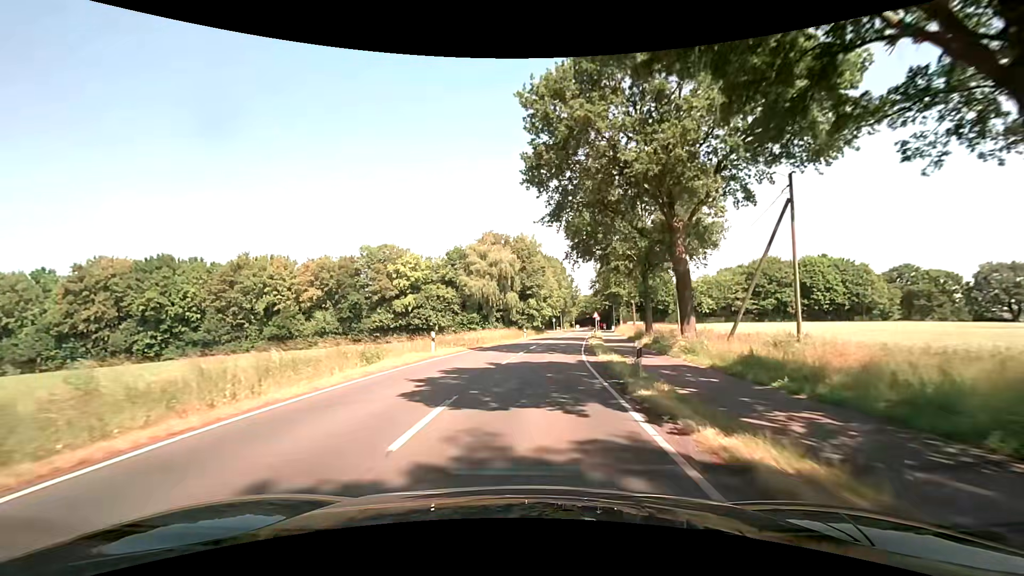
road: secondary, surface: asphalt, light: Day
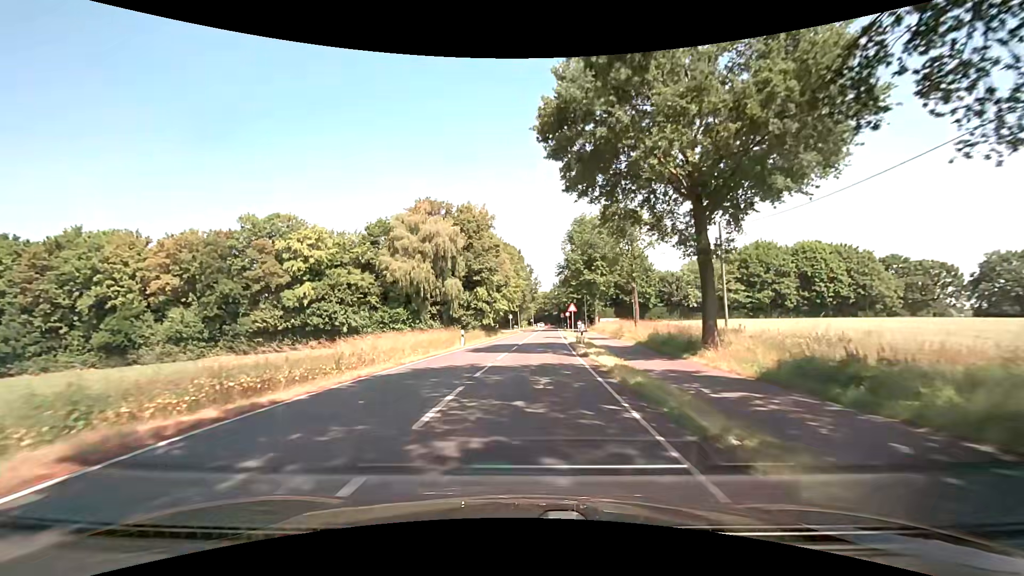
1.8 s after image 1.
(+1.1, +23.0) m; +5°
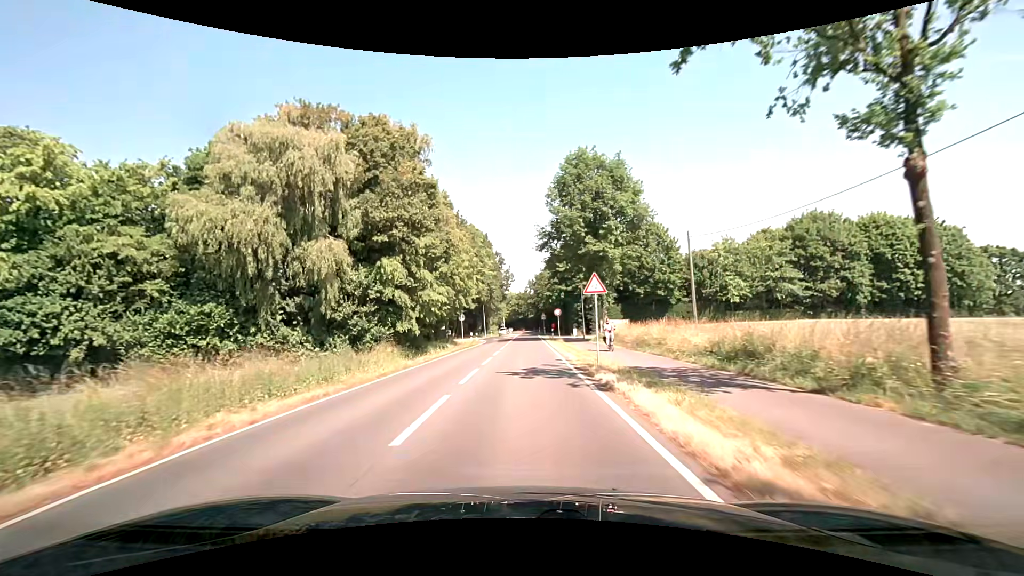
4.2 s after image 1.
(+1.2, +30.8) m; +3°
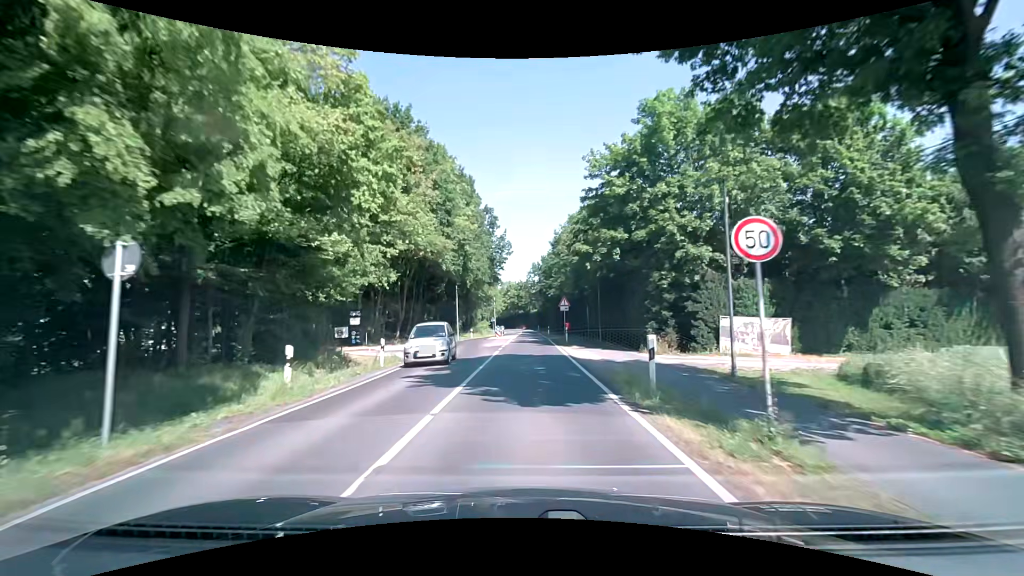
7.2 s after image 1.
(+0.2, +38.4) m; 0°
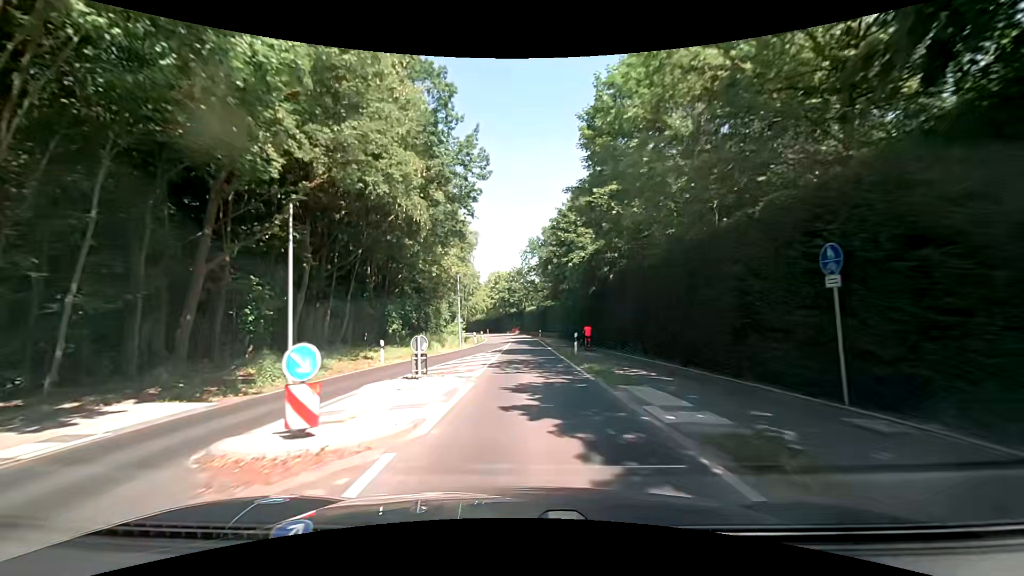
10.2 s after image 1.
(0.0, +38.4) m; 0°
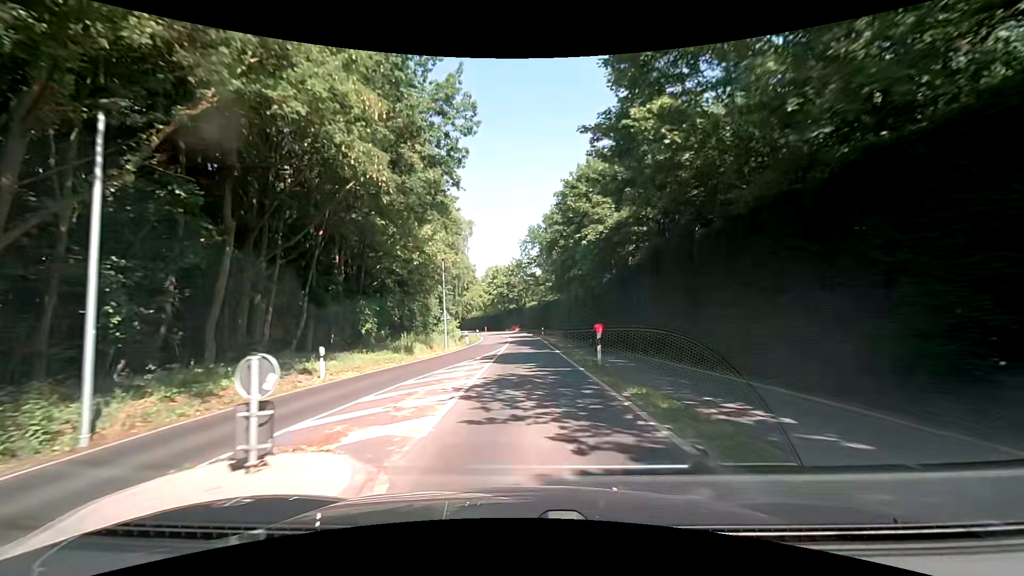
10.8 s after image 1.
(0.0, +7.6) m; 0°
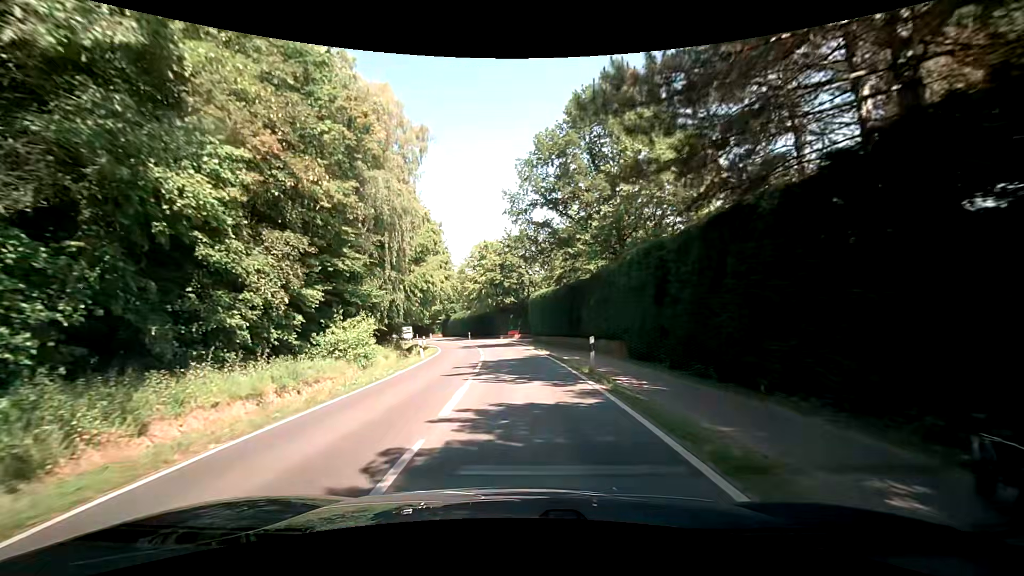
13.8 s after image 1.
(0.0, +38.3) m; 0°
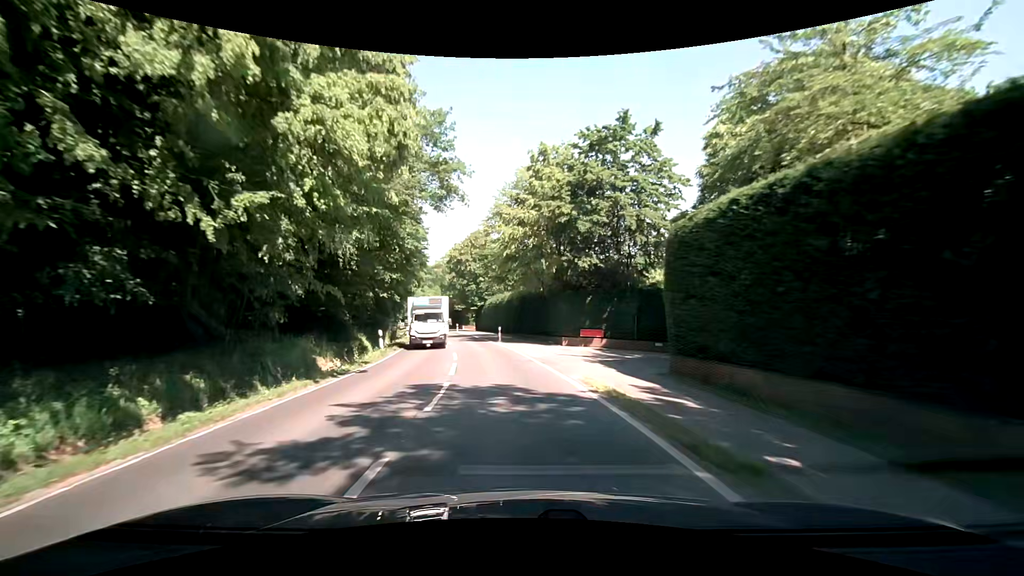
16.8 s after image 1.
(-2.2, +37.9) m; -7°
(0, +10) (-1, +20) (-2, +30) (-4, +40) (-7, +49) (-9, +59) (-11, +69) (-13, +79) (-15, +88) (-18, +98) m
